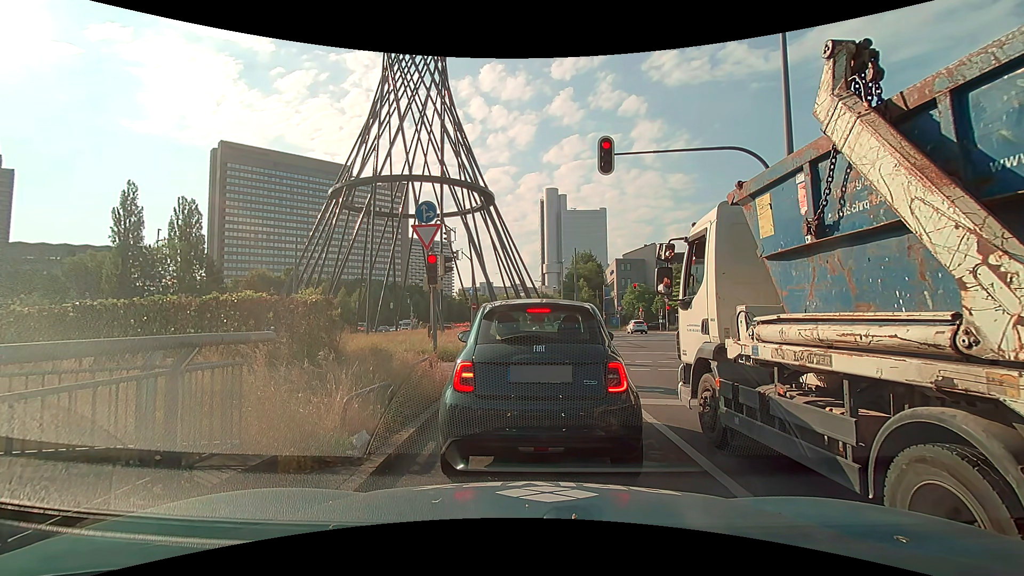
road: trunk_link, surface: asphalt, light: Day
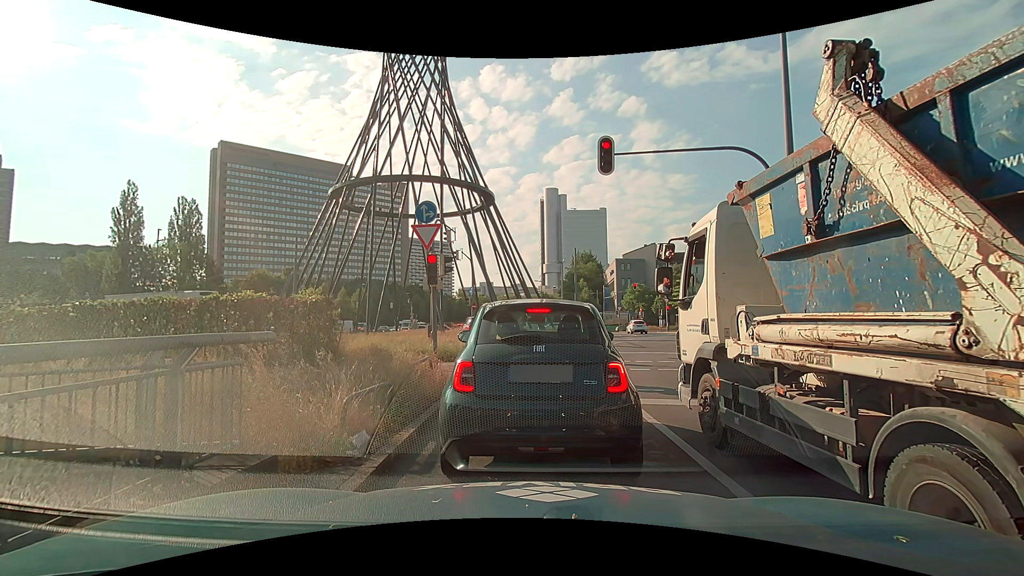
(0.0, 0.0) m; 0°
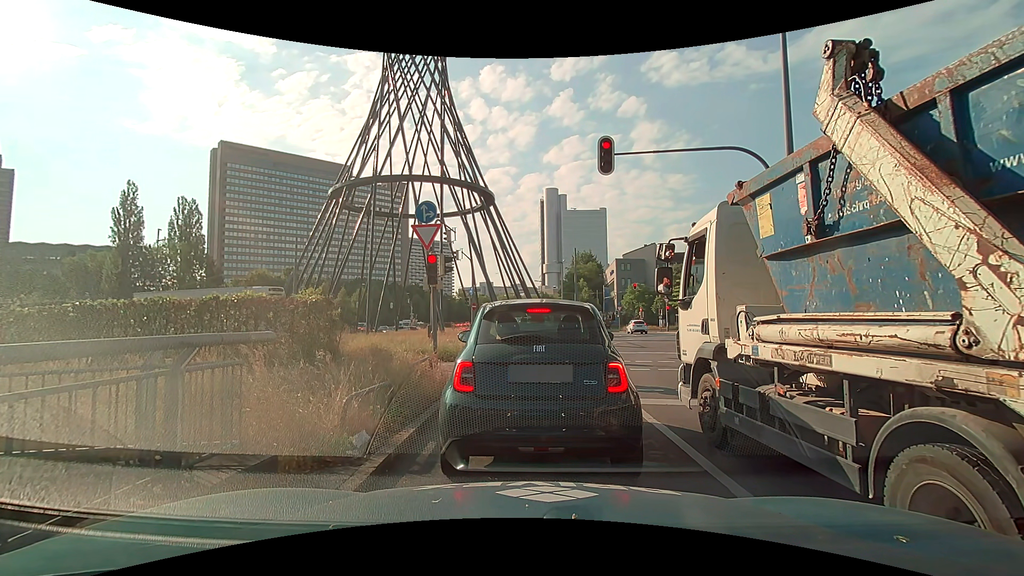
(0.0, 0.0) m; 0°
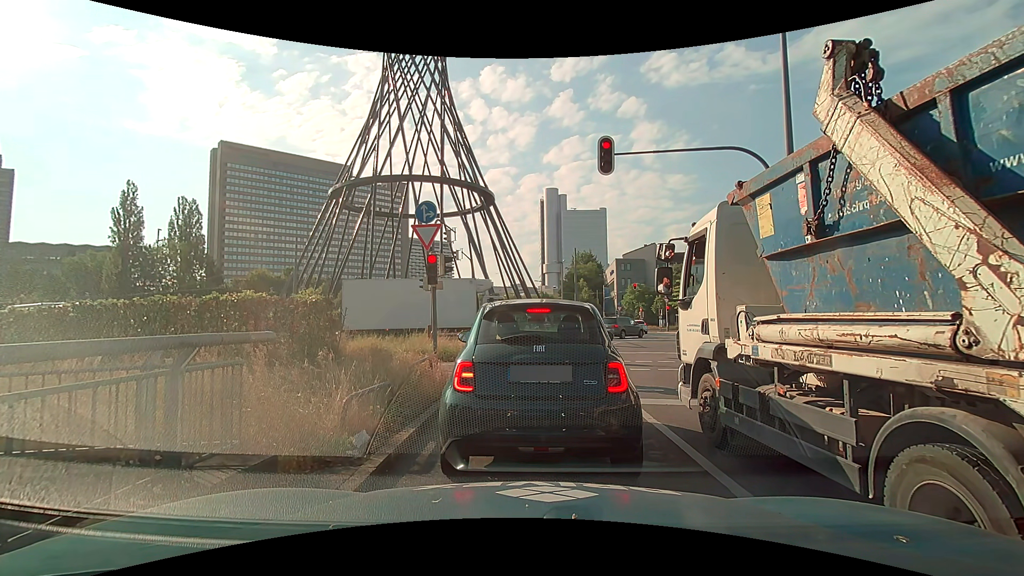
(0.0, 0.0) m; 0°
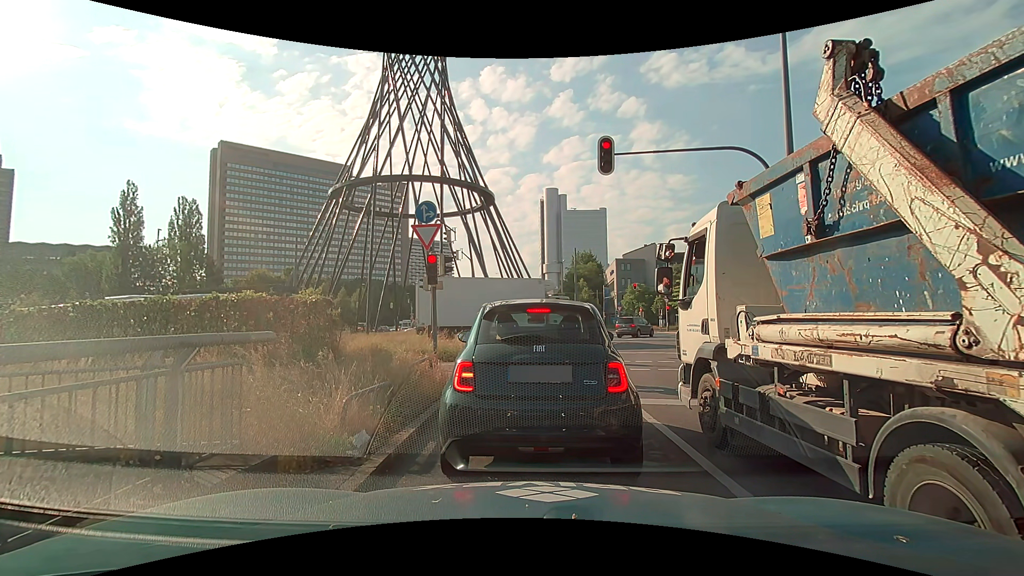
(0.0, 0.0) m; 0°
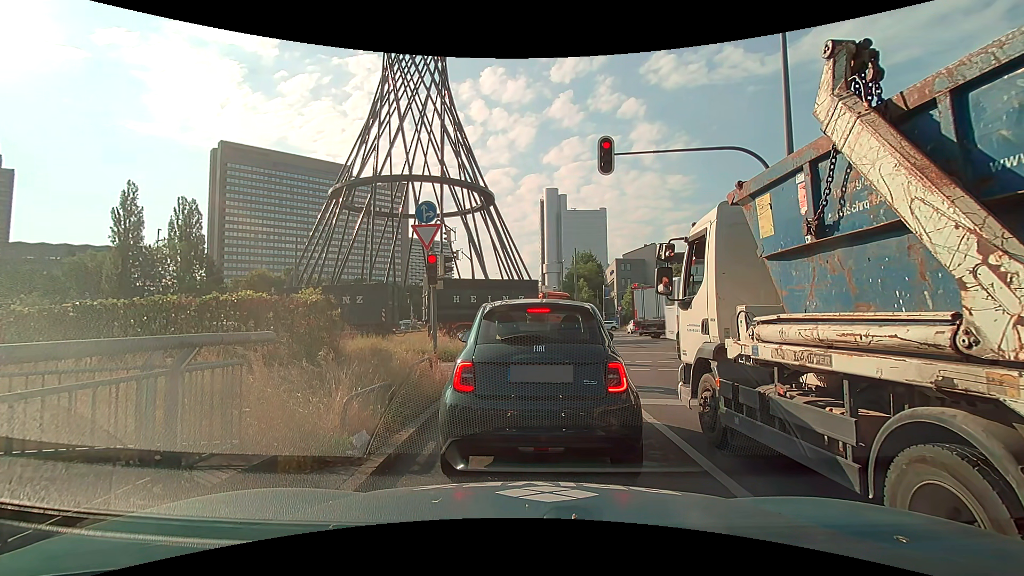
(0.0, 0.0) m; 0°
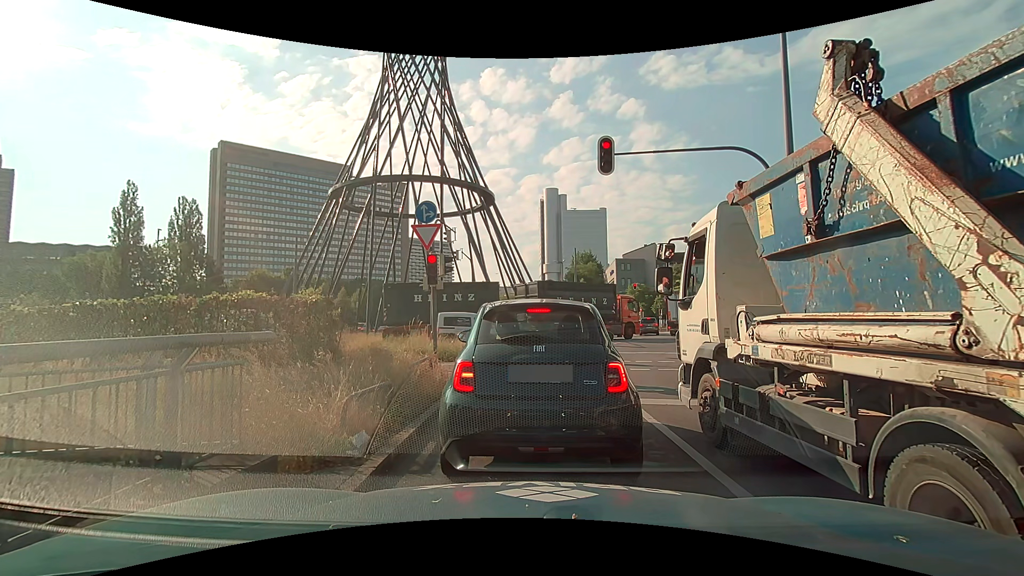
(0.0, 0.0) m; 0°
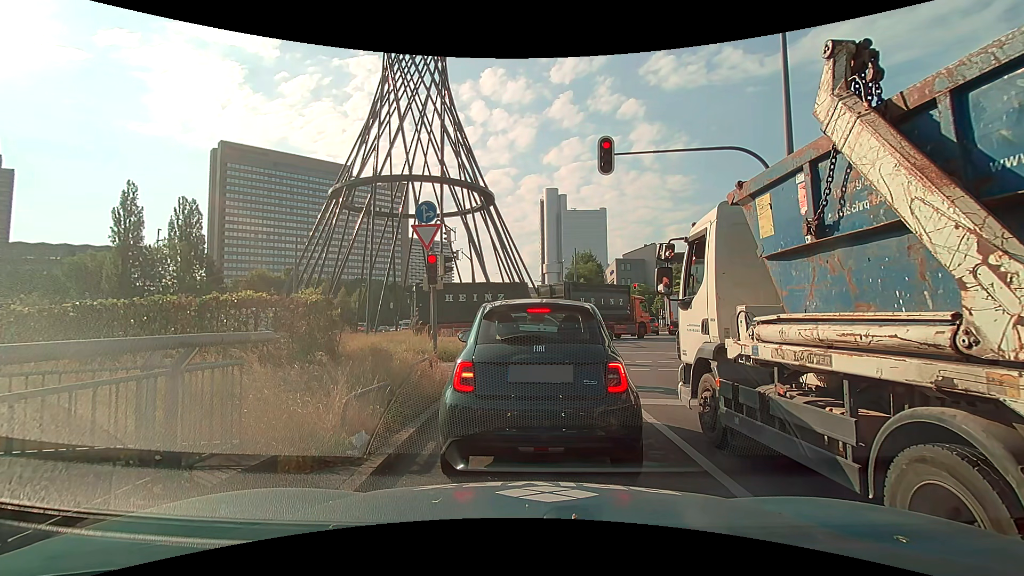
(0.0, 0.0) m; 0°
(0, +10) (0, +20) (+2, +30) (+6, +39) (+10, +48) (+11, +58) (+9, +68) (+6, +78) (0, +86) (-9, +90) m
